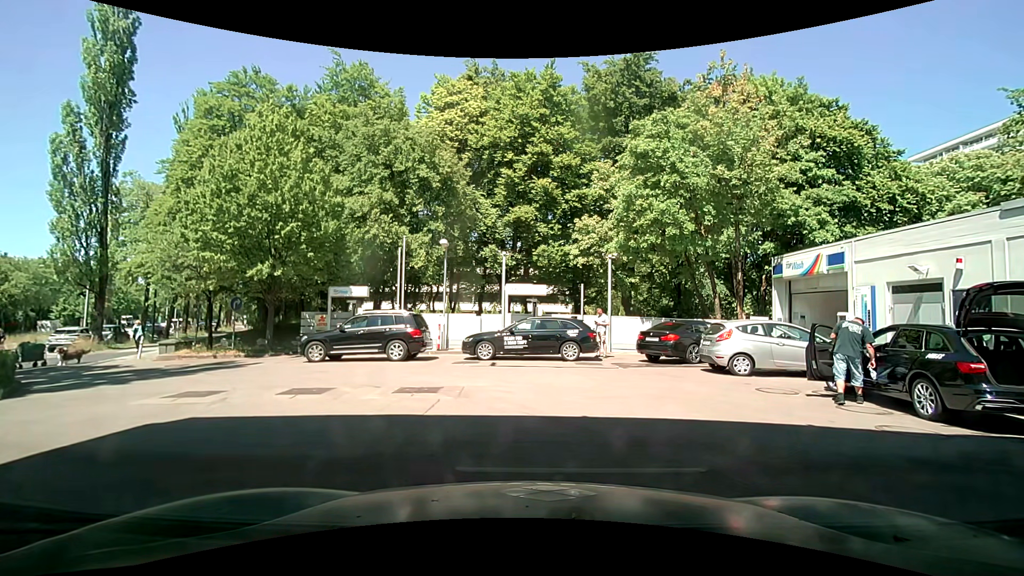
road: service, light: Day
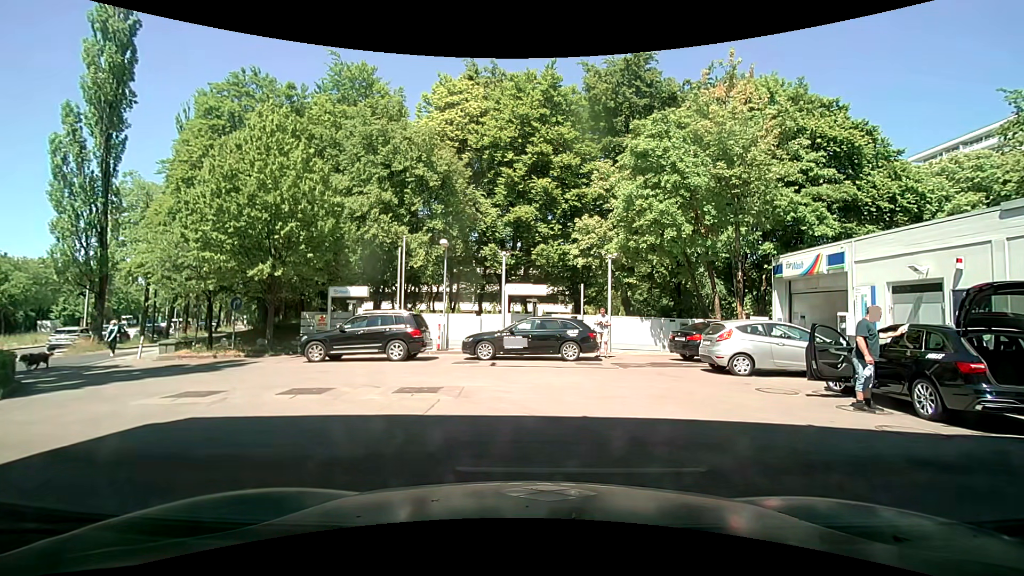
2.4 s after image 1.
(0.0, 0.0) m; 0°
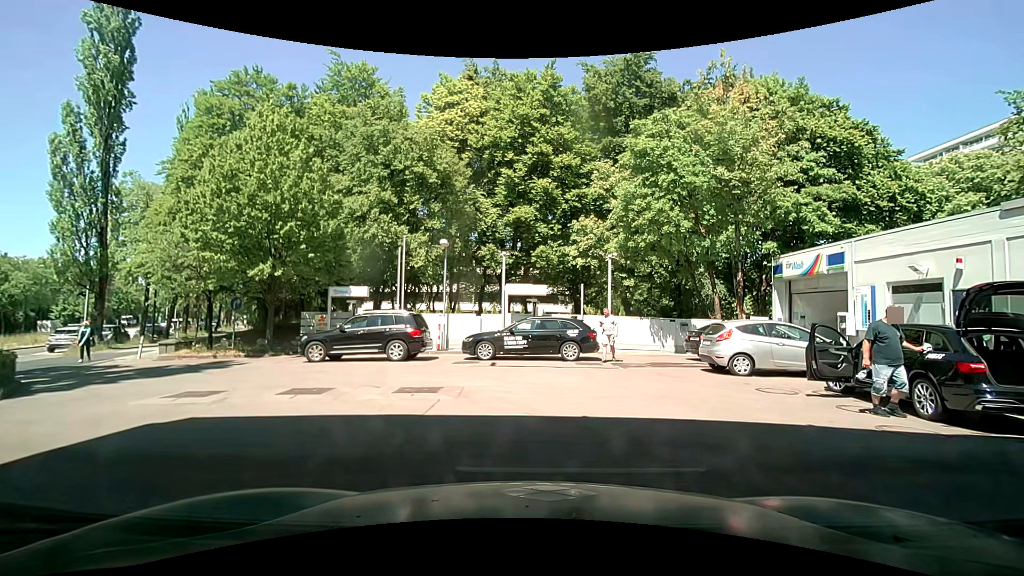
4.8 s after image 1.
(0.0, 0.0) m; 0°
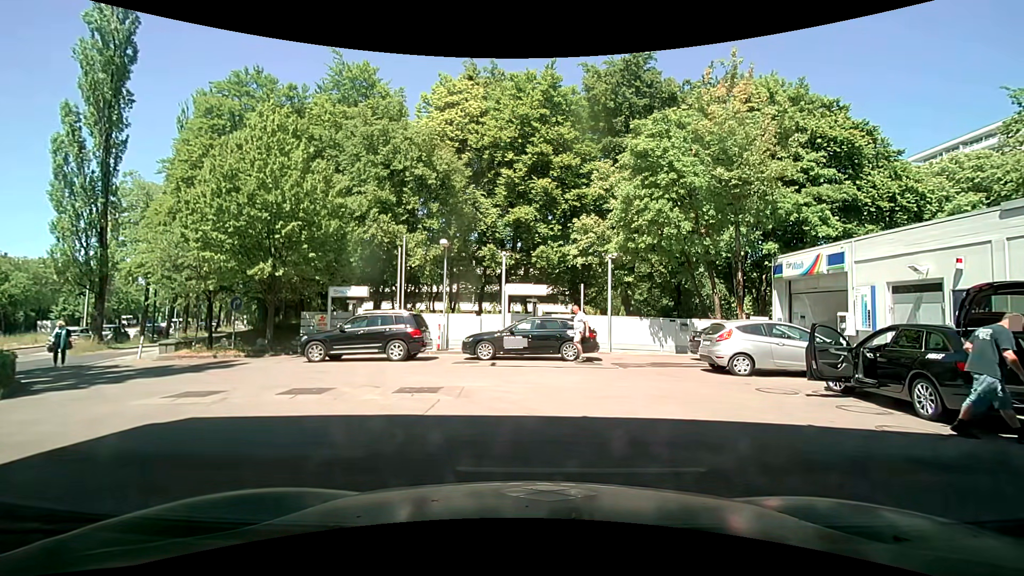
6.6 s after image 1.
(0.0, 0.0) m; 0°
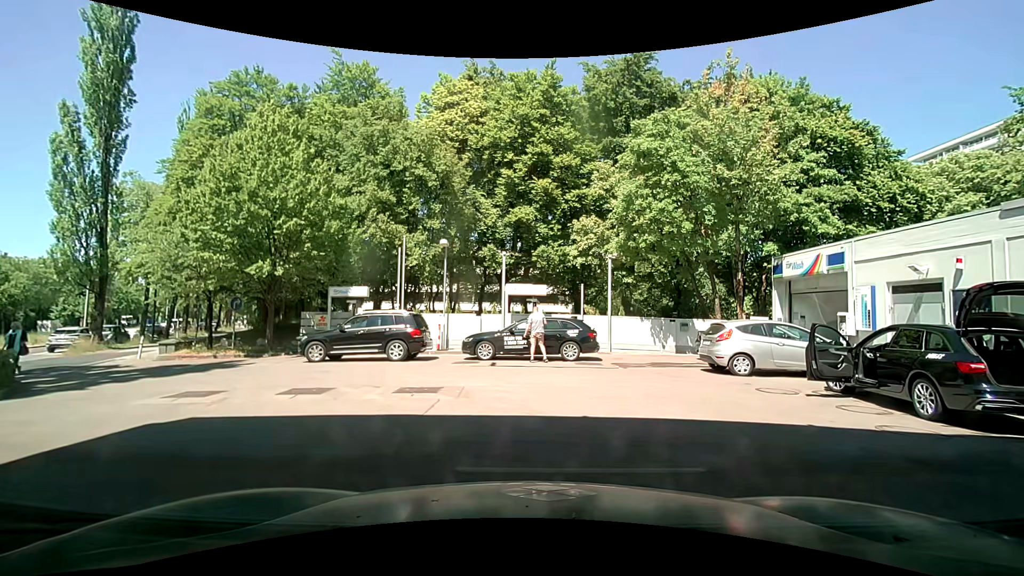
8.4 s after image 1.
(0.0, 0.0) m; 0°
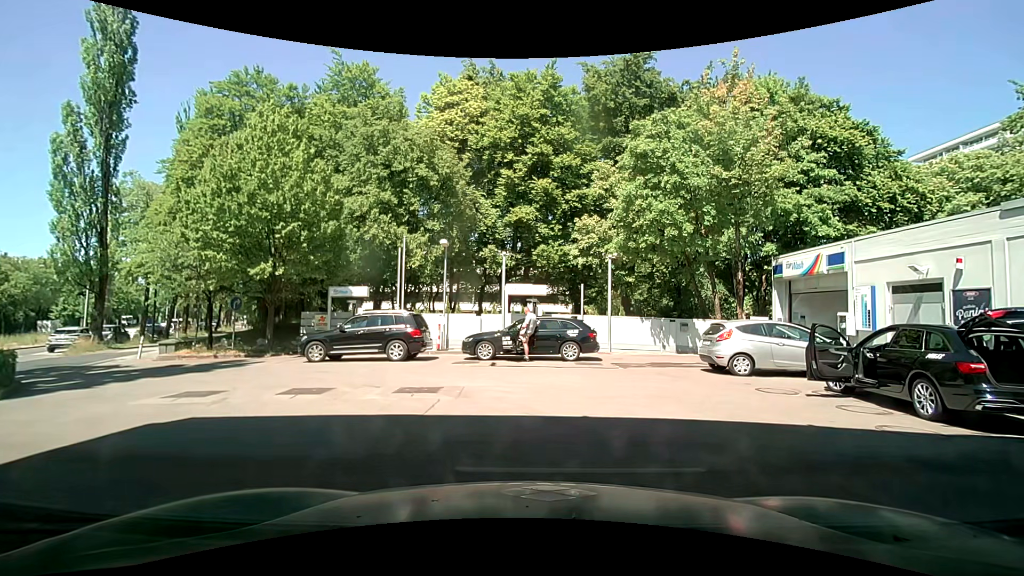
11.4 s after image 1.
(0.0, 0.0) m; 0°
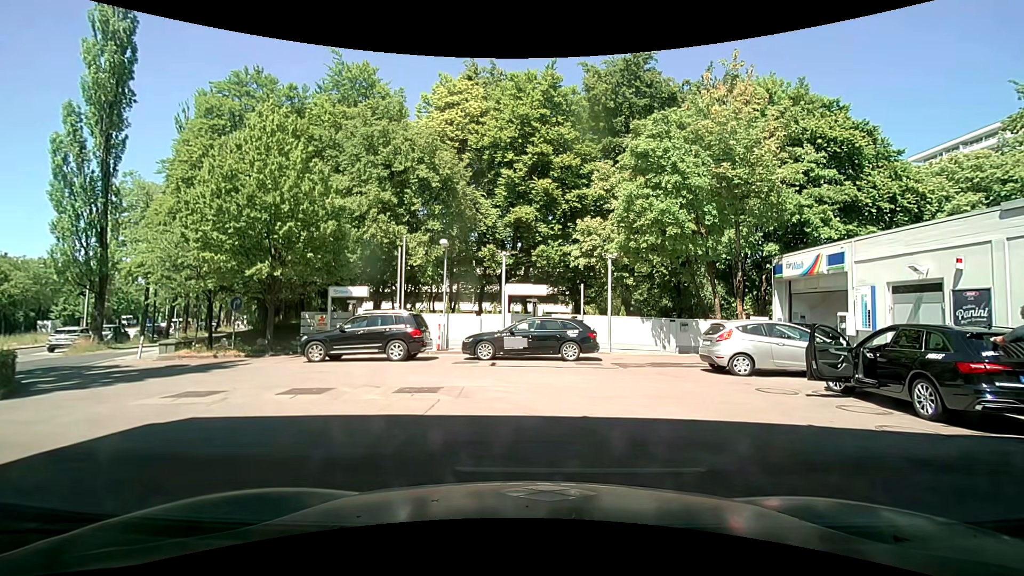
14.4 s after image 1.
(0.0, 0.0) m; 0°
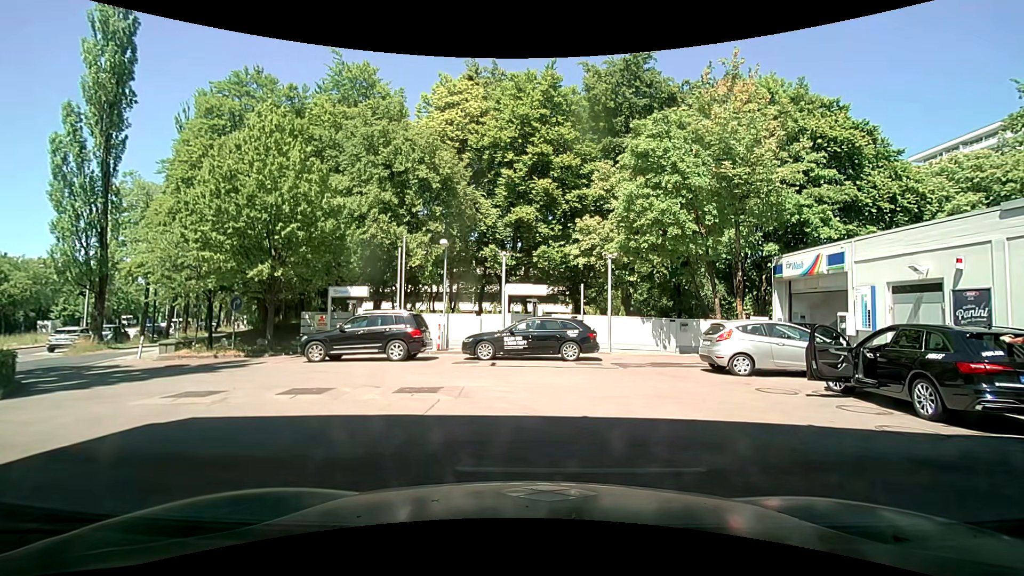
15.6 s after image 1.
(0.0, 0.0) m; 0°
